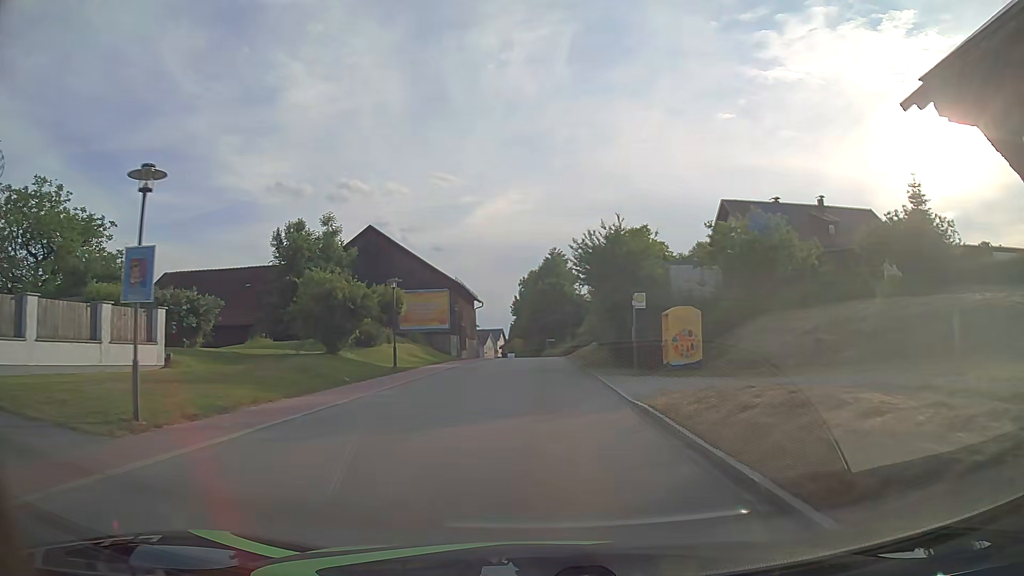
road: tertiary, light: Day
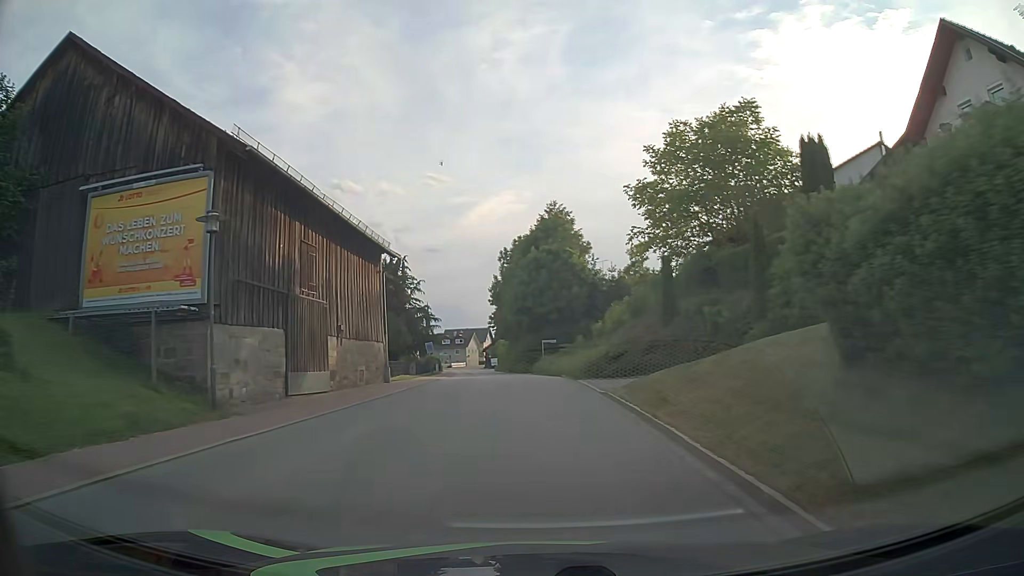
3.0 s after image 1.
(+0.5, +36.2) m; +1°
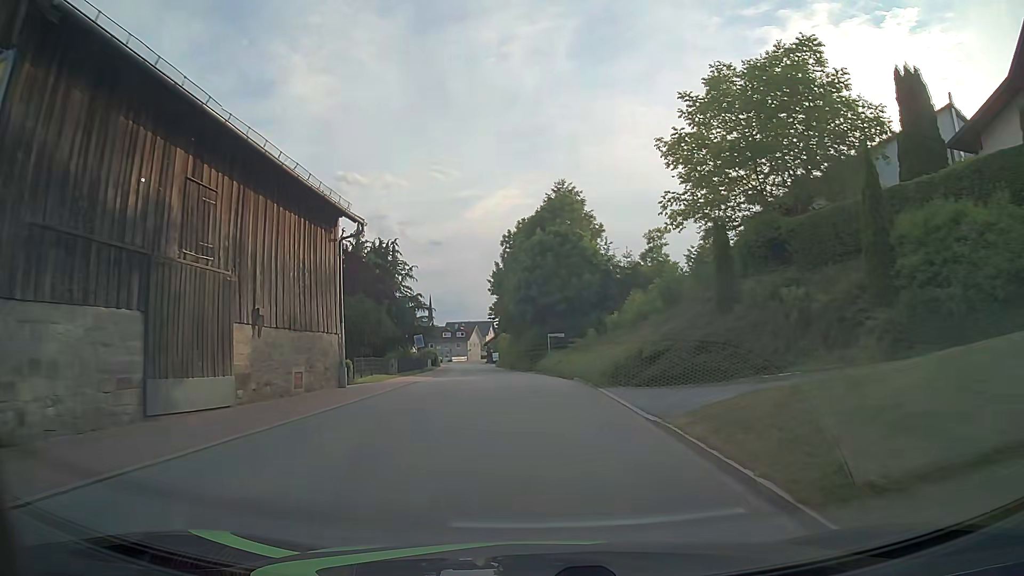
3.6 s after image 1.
(0.0, +7.2) m; -1°
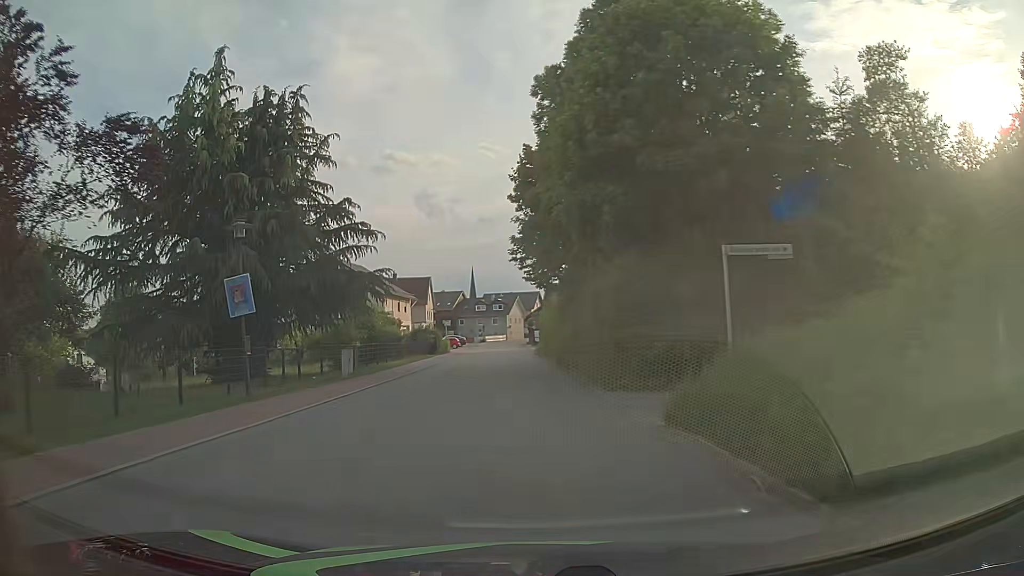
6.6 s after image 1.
(-0.6, +35.9) m; -3°
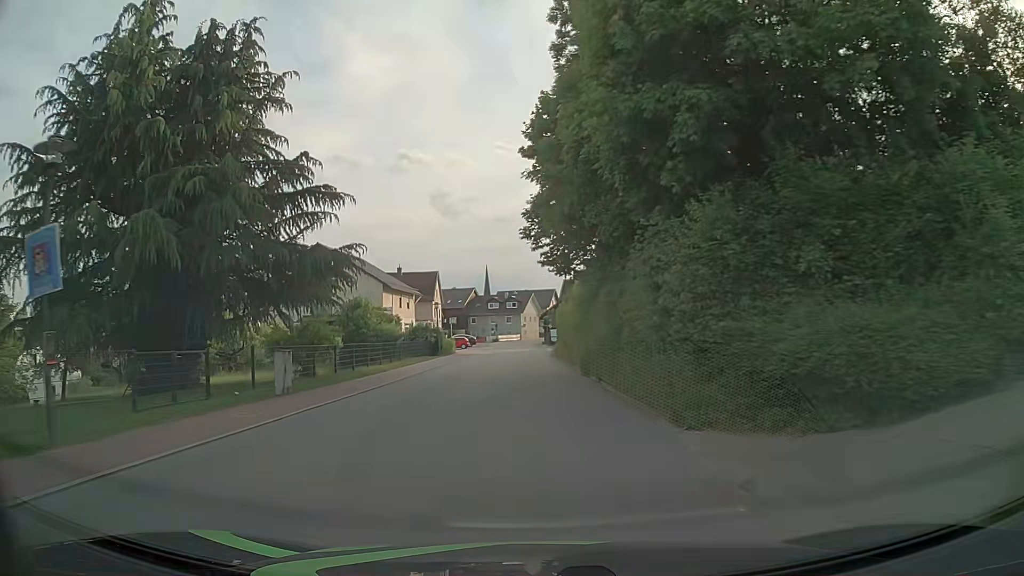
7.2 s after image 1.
(-0.1, +7.2) m; -2°
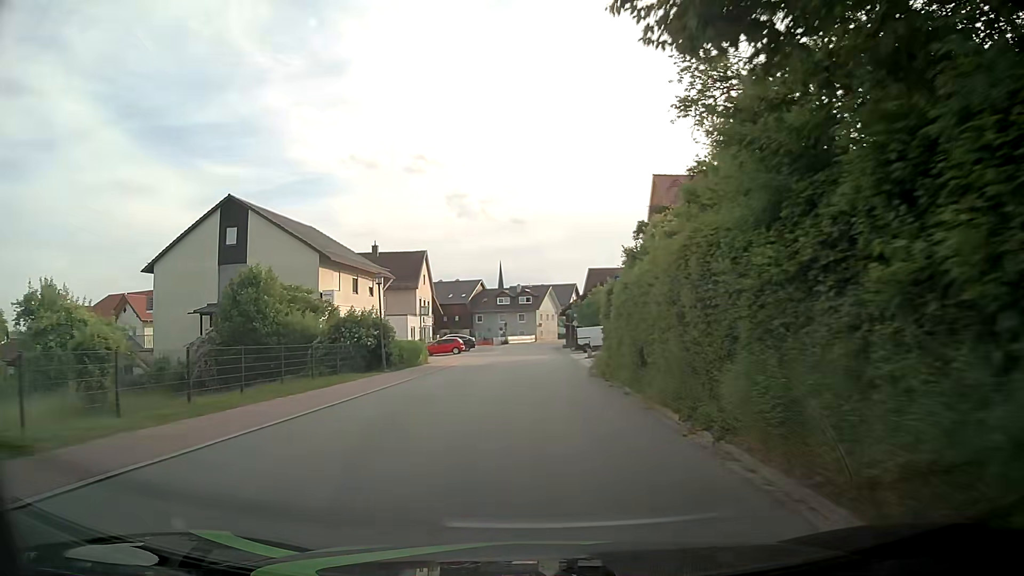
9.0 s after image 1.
(-0.2, +21.9) m; -1°
(0, +10) (0, +20) (0, +30) (0, +40) (-1, +50) (-1, +60) (0, +70) (0, +80) (+1, +90) (+2, +100) m
